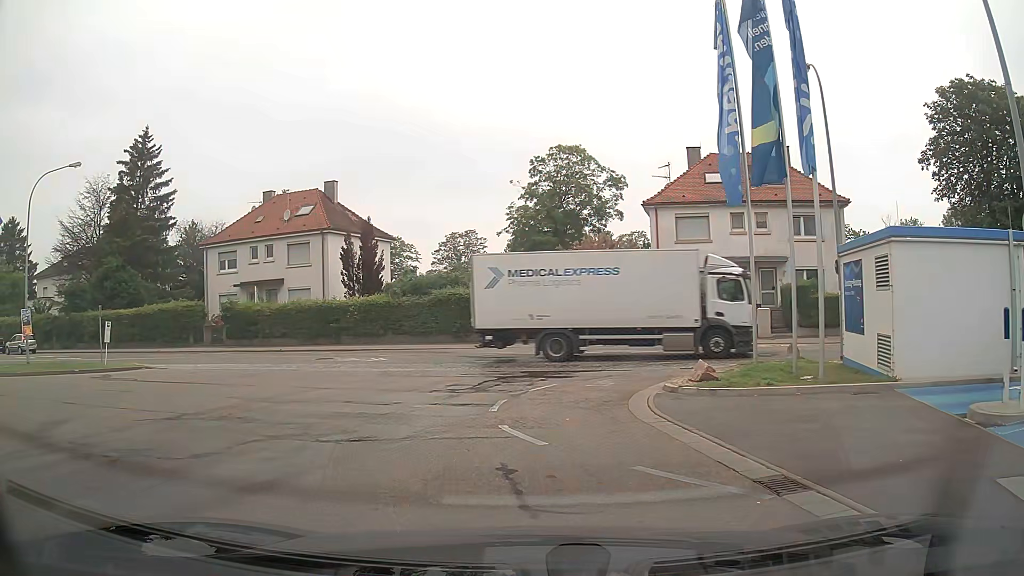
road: service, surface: asphalt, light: Day
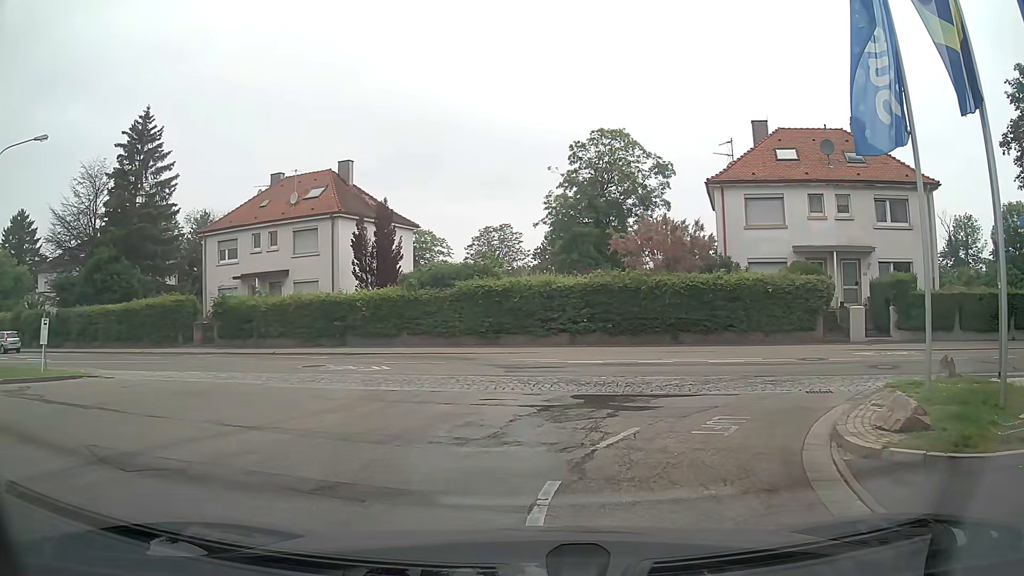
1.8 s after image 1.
(-0.3, +6.0) m; -2°
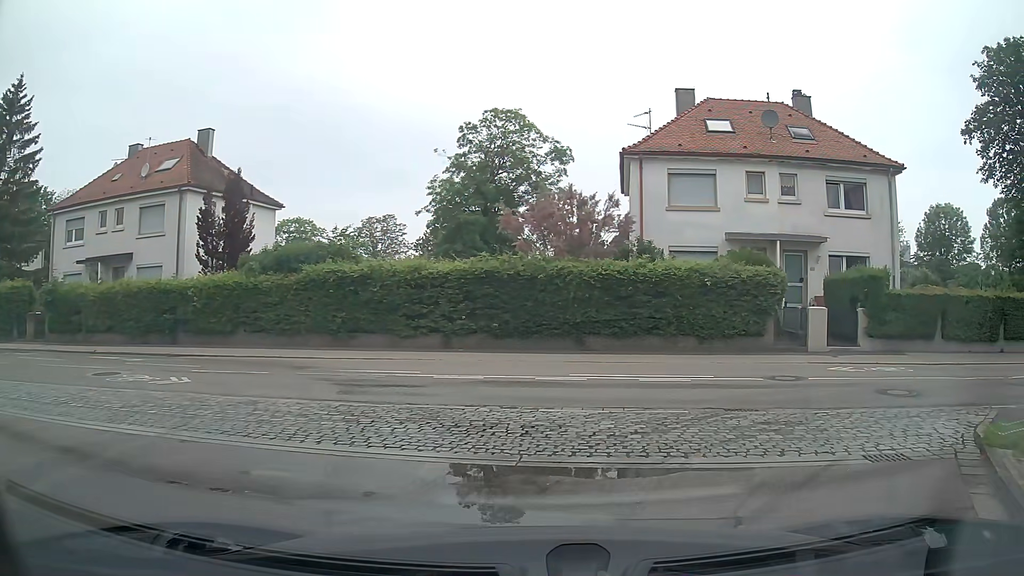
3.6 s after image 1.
(+0.3, +5.9) m; +11°
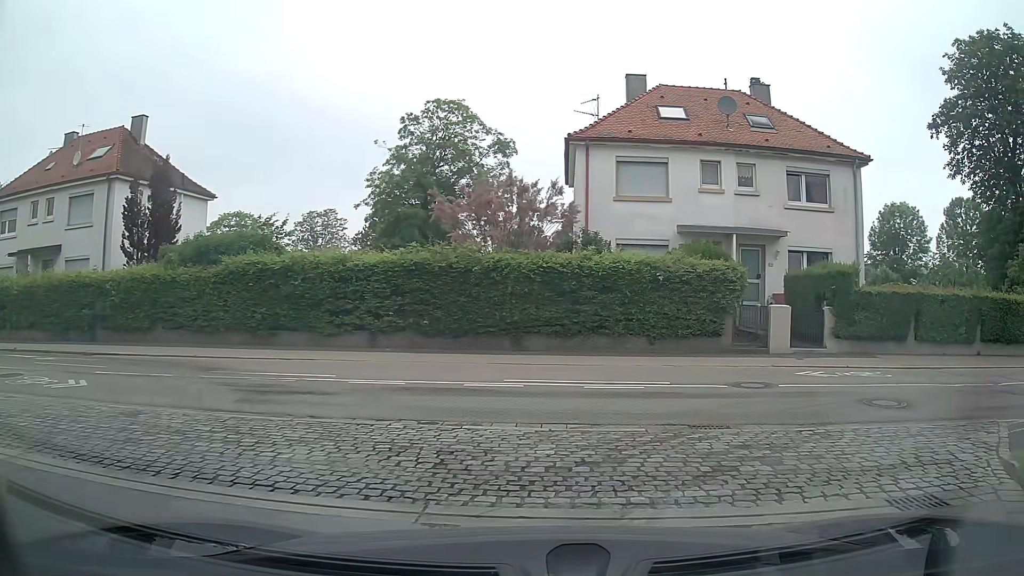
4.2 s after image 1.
(0.0, +1.7) m; +4°
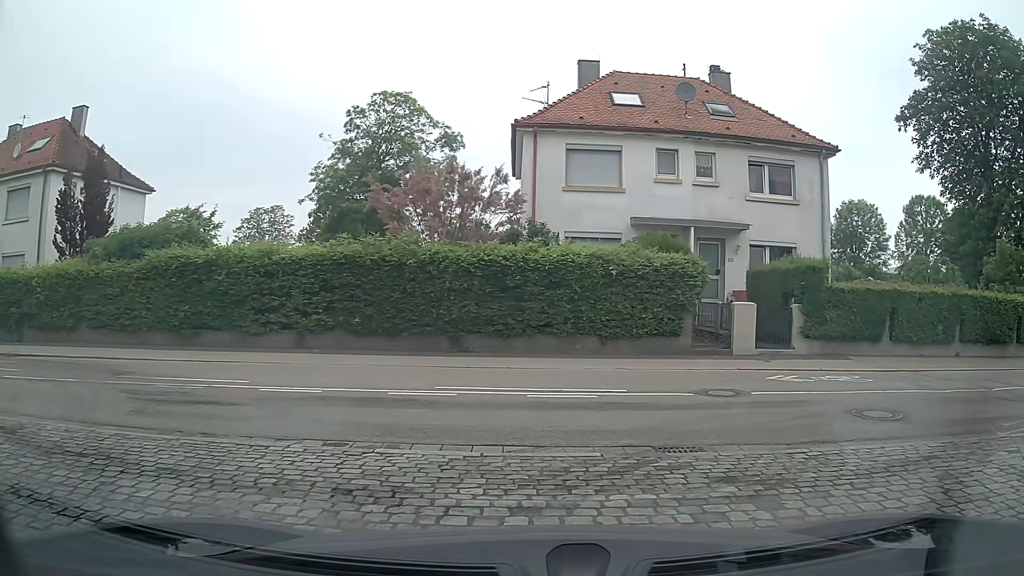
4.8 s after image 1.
(0.0, +1.5) m; +2°
